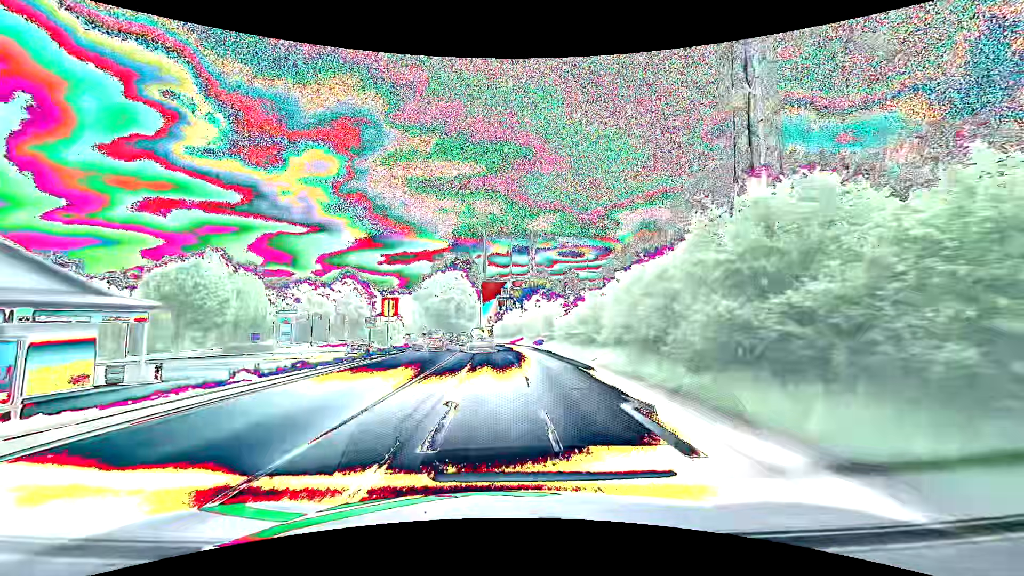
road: tertiary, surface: asphalt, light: Day
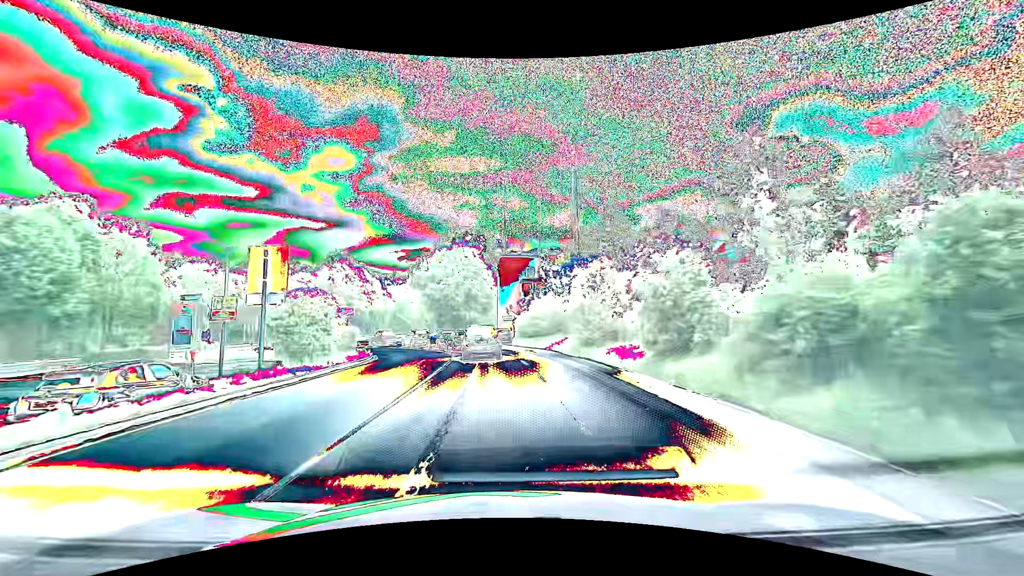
(-0.7, +22.9) m; -3°
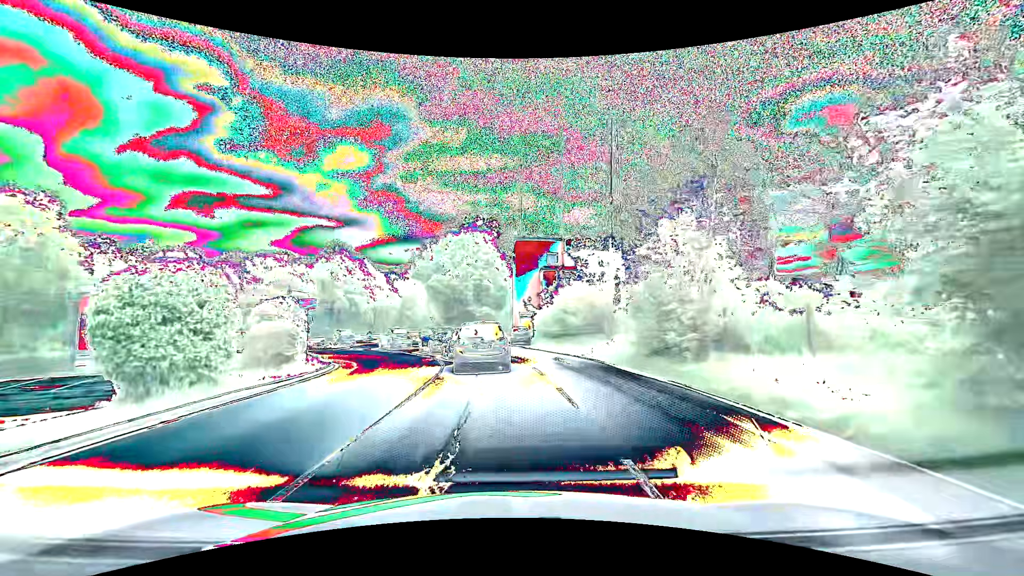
(0.0, +9.9) m; -1°
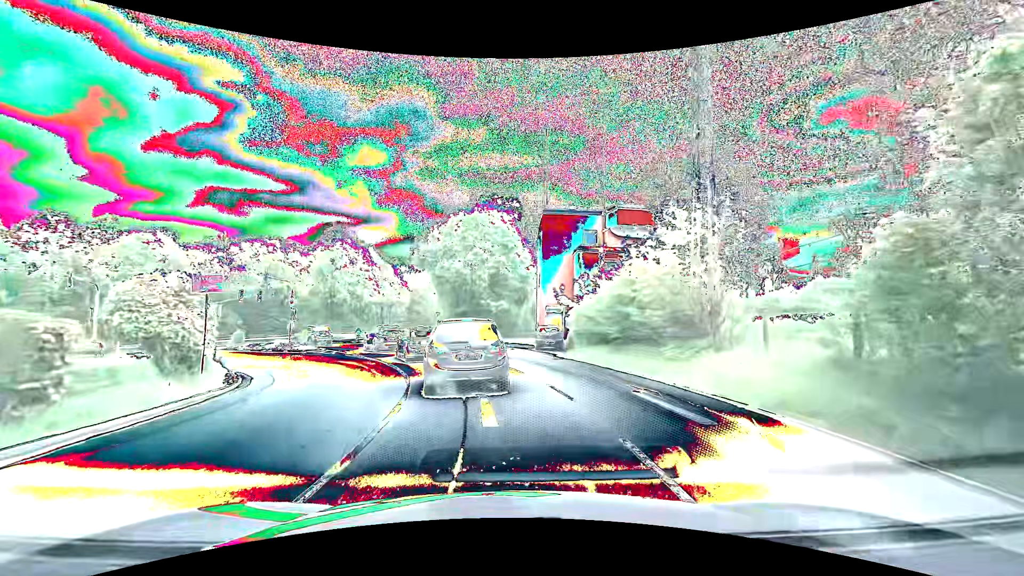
(-0.2, +10.7) m; -2°
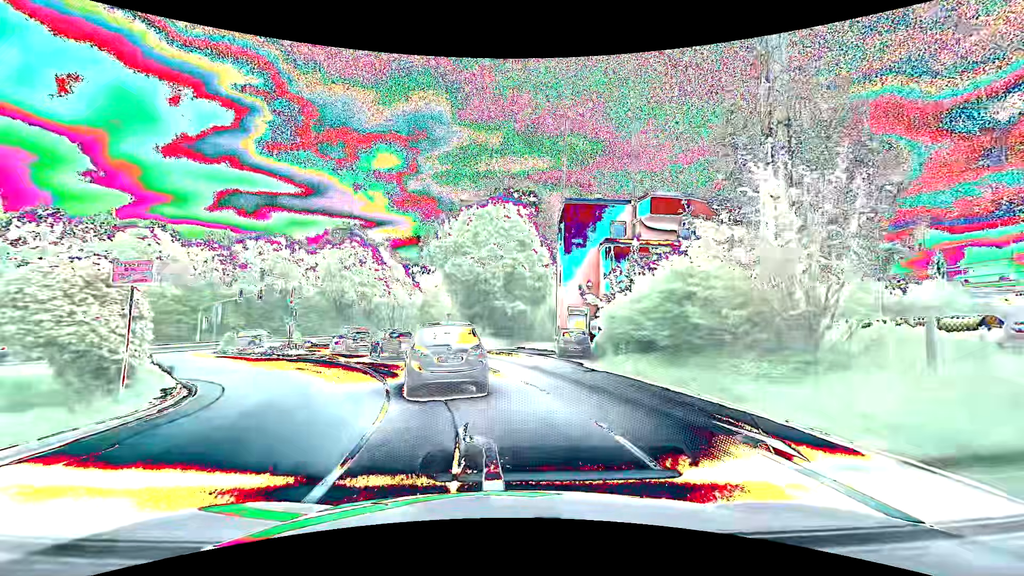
(0.0, +4.3) m; -2°
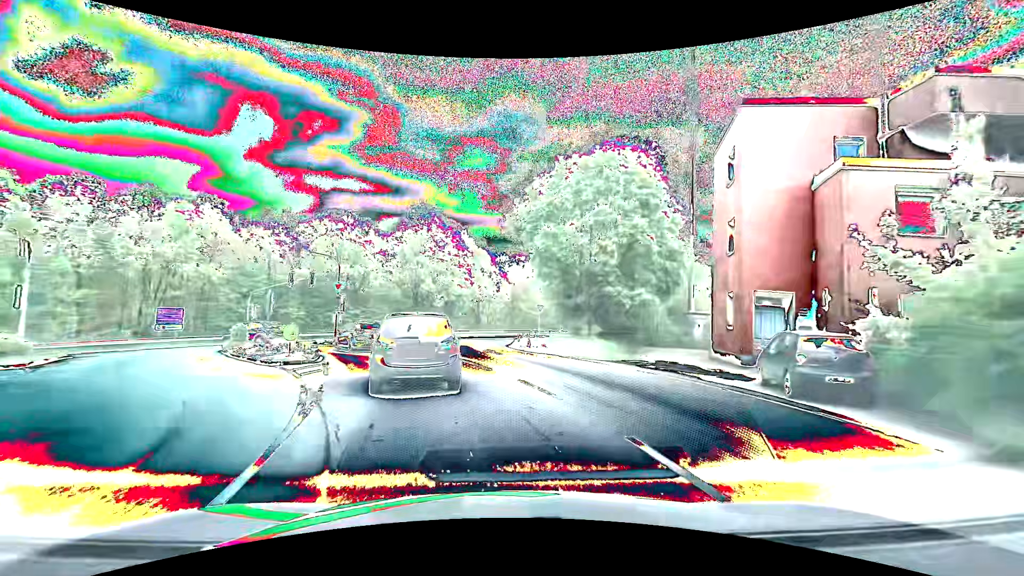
(-1.1, +13.7) m; -10°
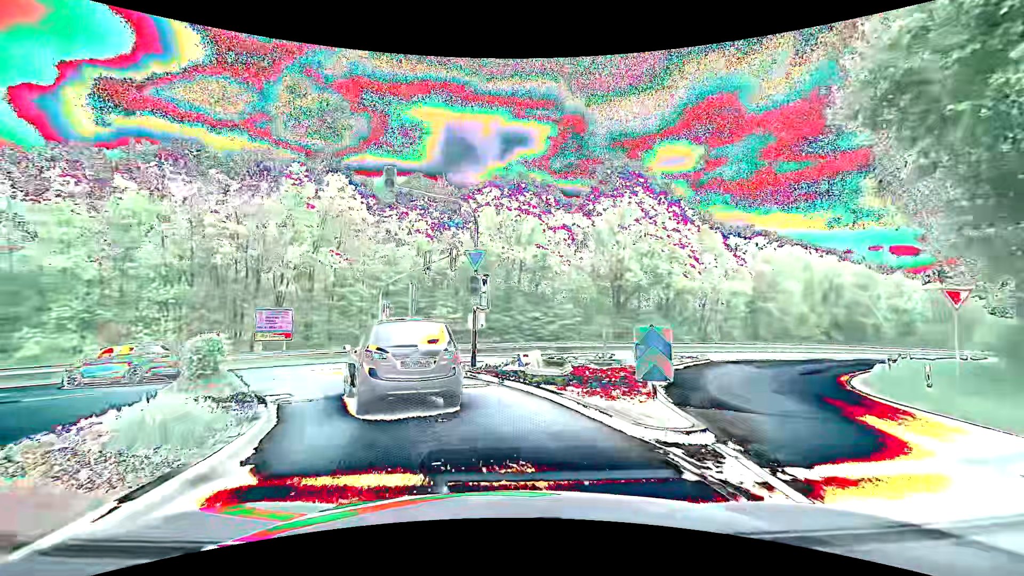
(-3.6, +19.6) m; -22°
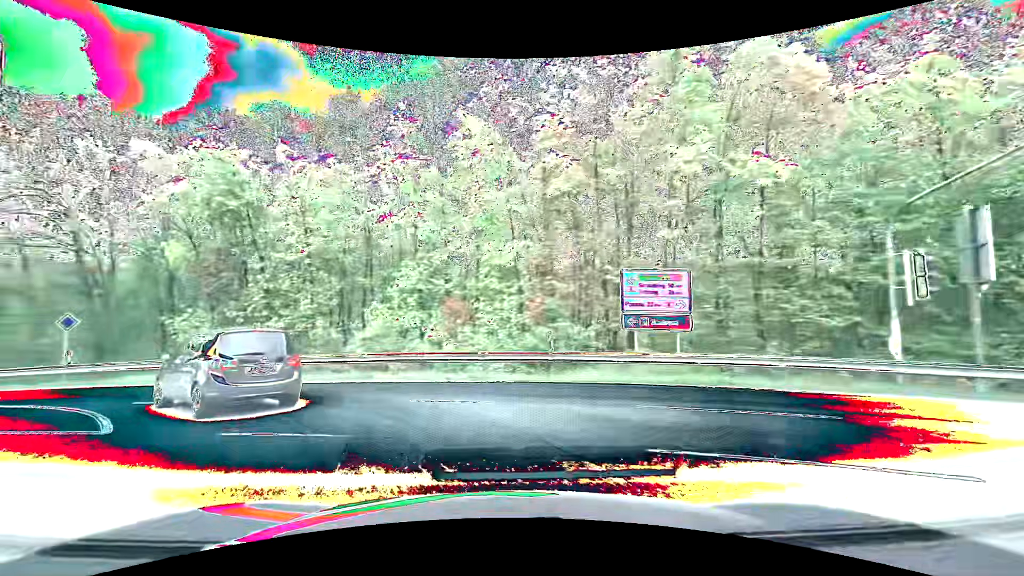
(-4.9, +16.0) m; -43°
(-3, +9) (-11, +15) (-20, +19) (-30, +22) (-40, +24) (-49, +27) (-59, +30) (-68, +33) (-78, +37) (-87, +40) m
